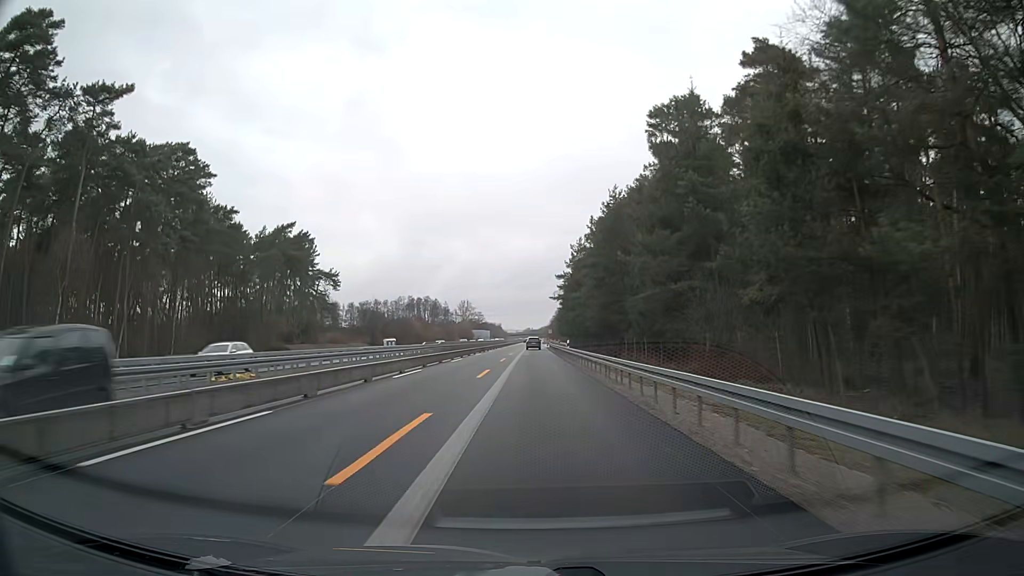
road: motorway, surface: asphalt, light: Day
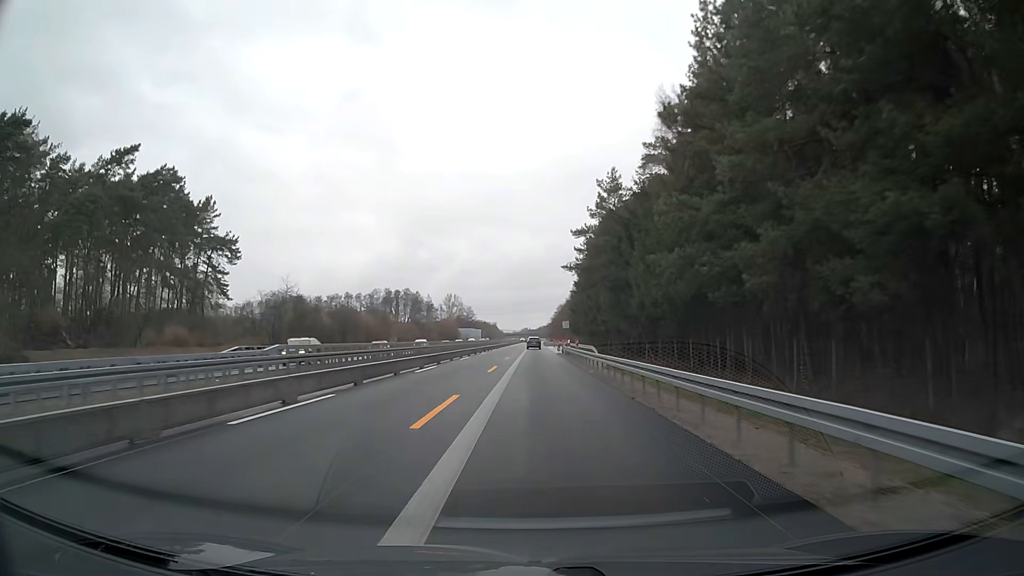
(+0.2, +49.9) m; +1°
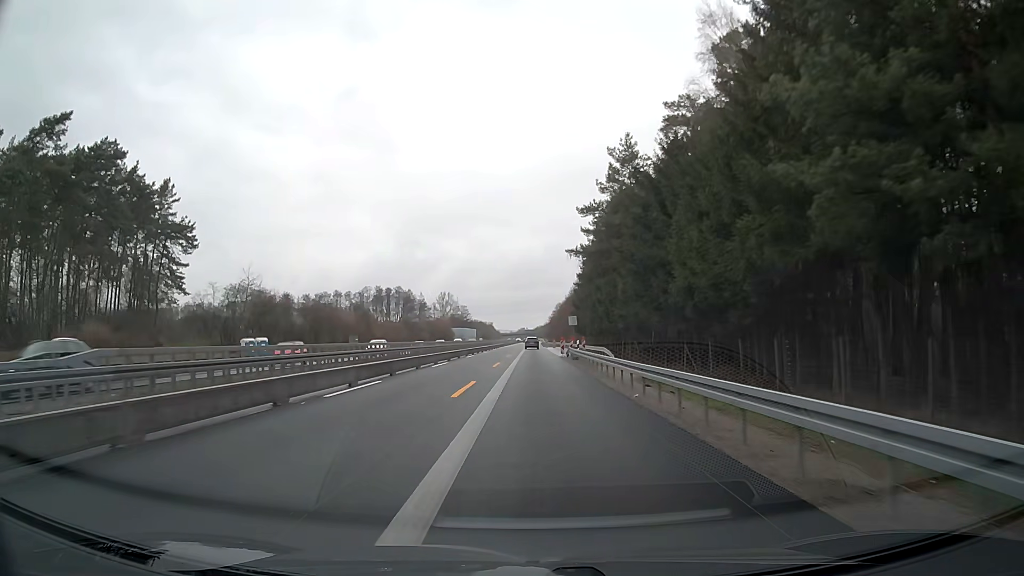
(-0.1, +12.5) m; 0°
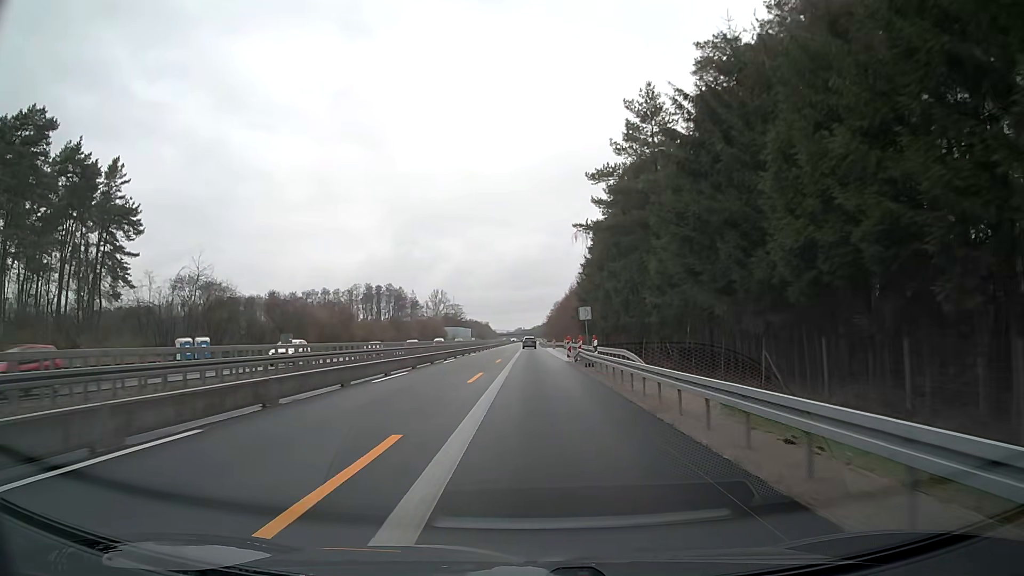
(+0.1, +12.5) m; 0°
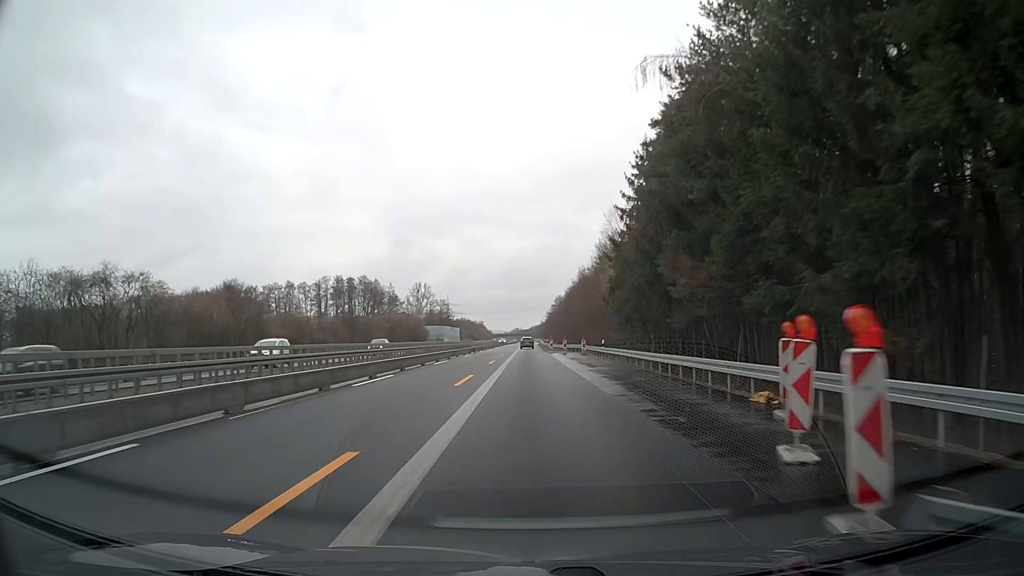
(+0.5, +37.5) m; +1°
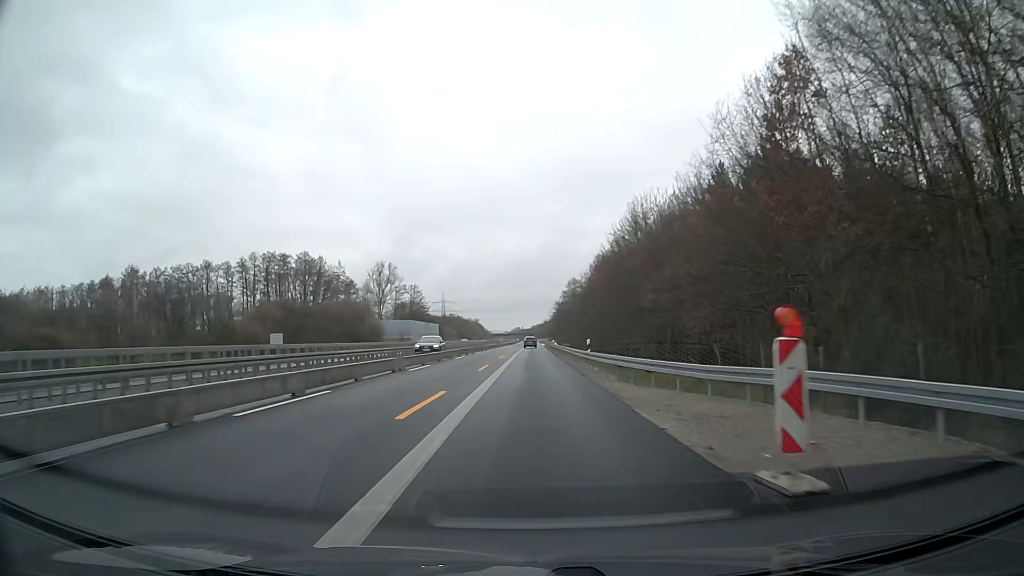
(-0.3, +62.4) m; 0°
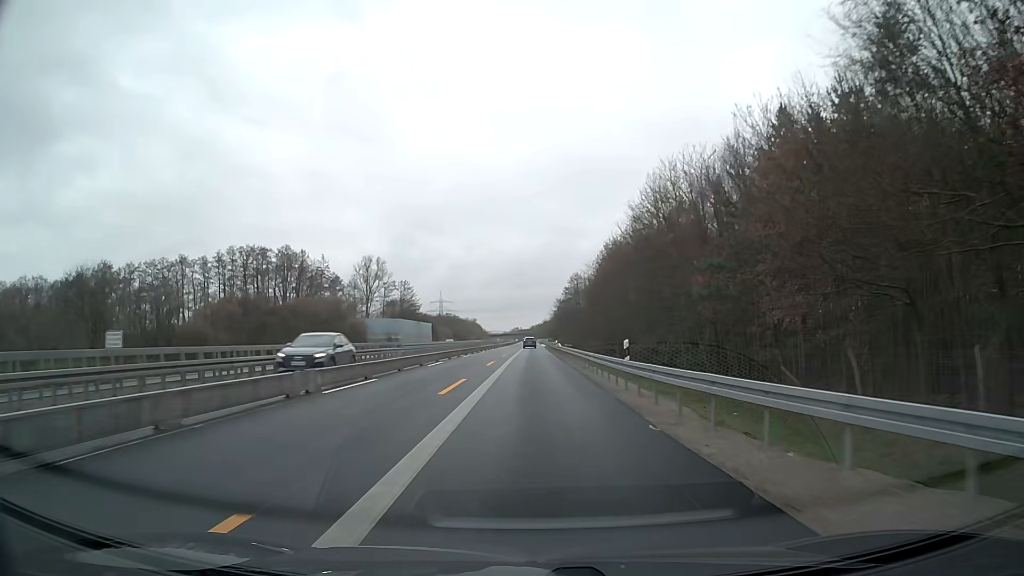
(-0.1, +12.5) m; 0°
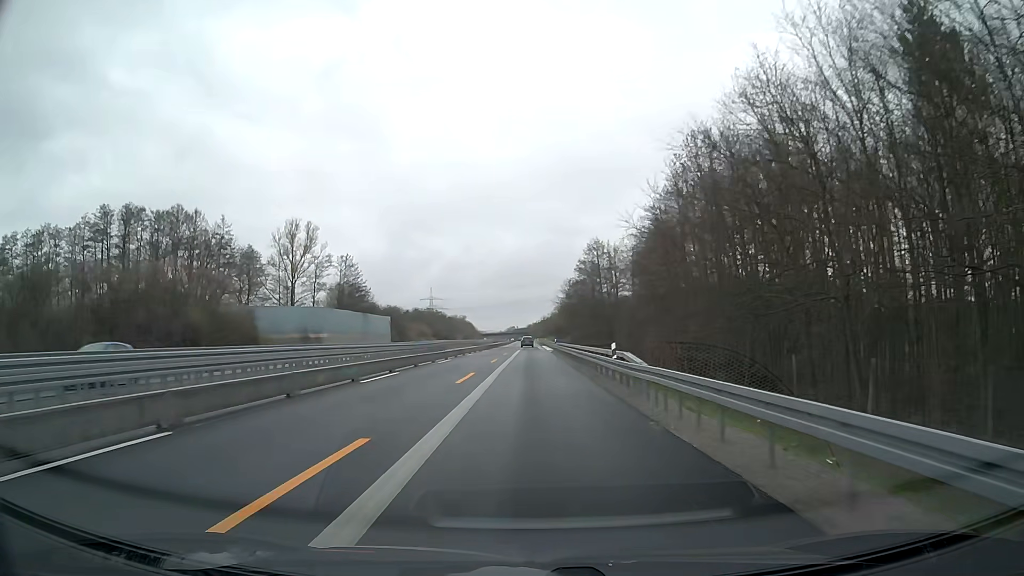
(+0.3, +49.9) m; +1°
(0, +10) (0, +20) (0, +30) (0, +40) (0, +50) (0, +60) (0, +70) (0, +80) (0, +90) (0, +100) m
